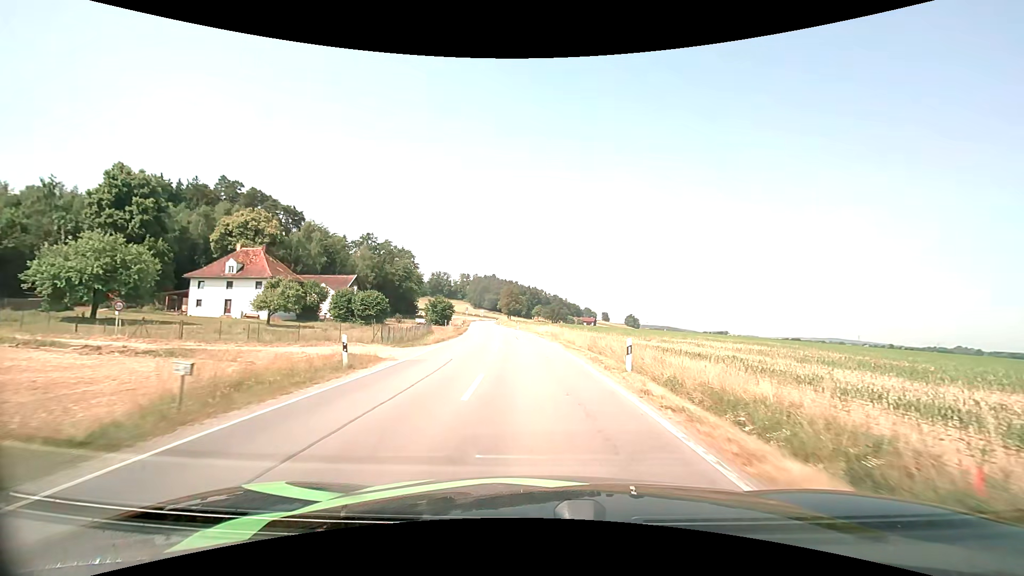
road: secondary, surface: asphalt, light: Day
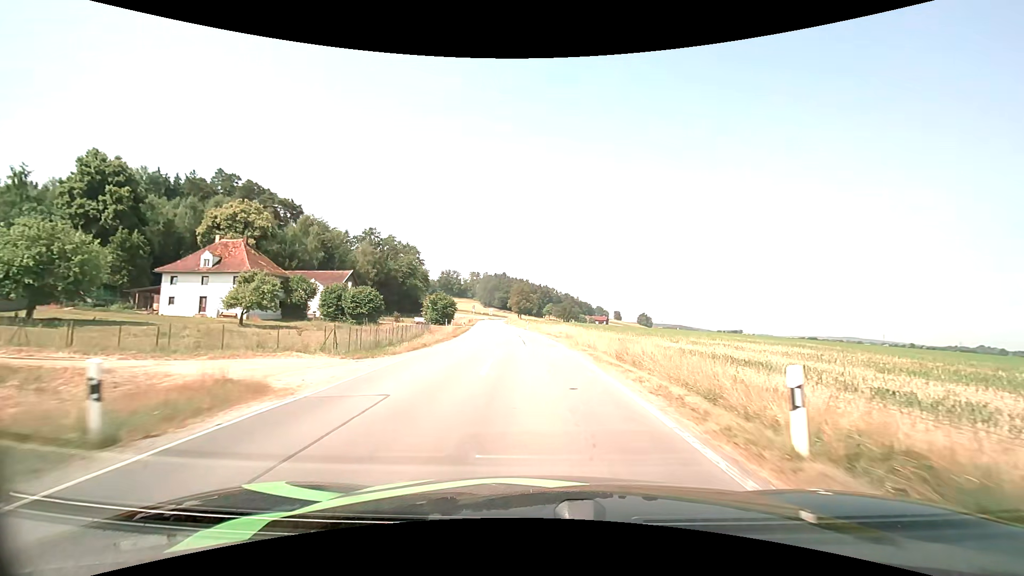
(-0.1, +8.5) m; -1°
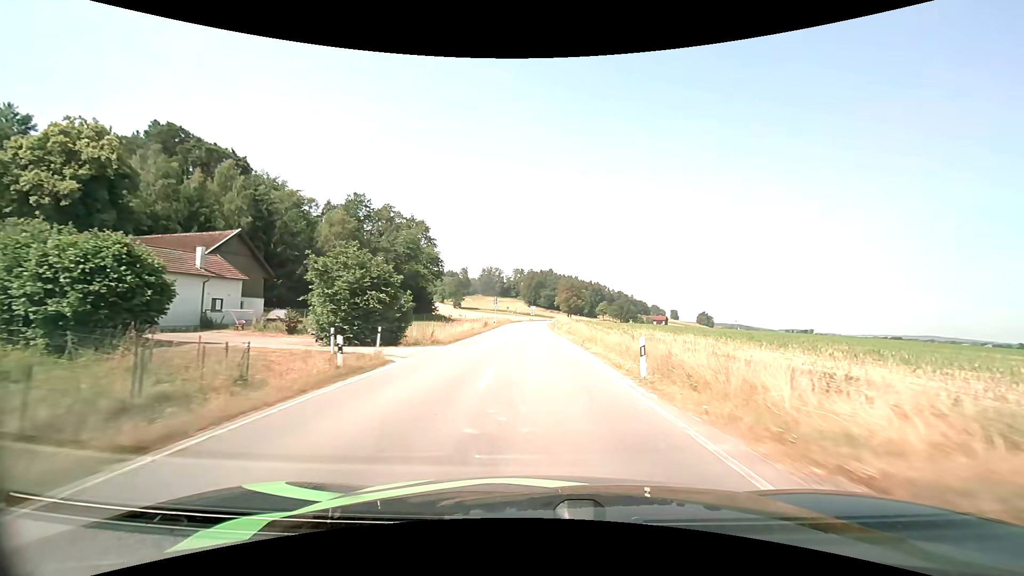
(-2.4, +48.5) m; -6°
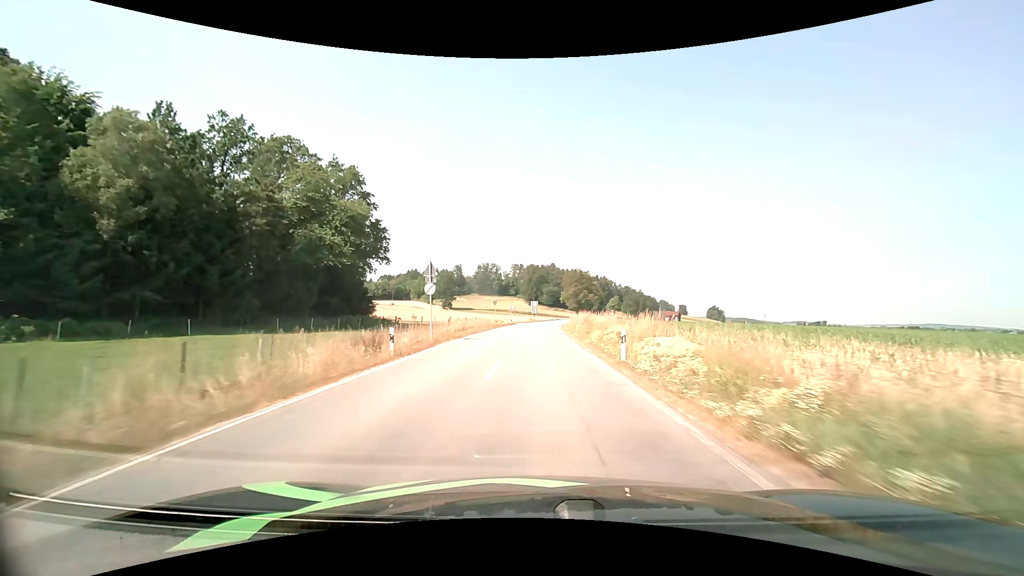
(-0.4, +45.0) m; 0°
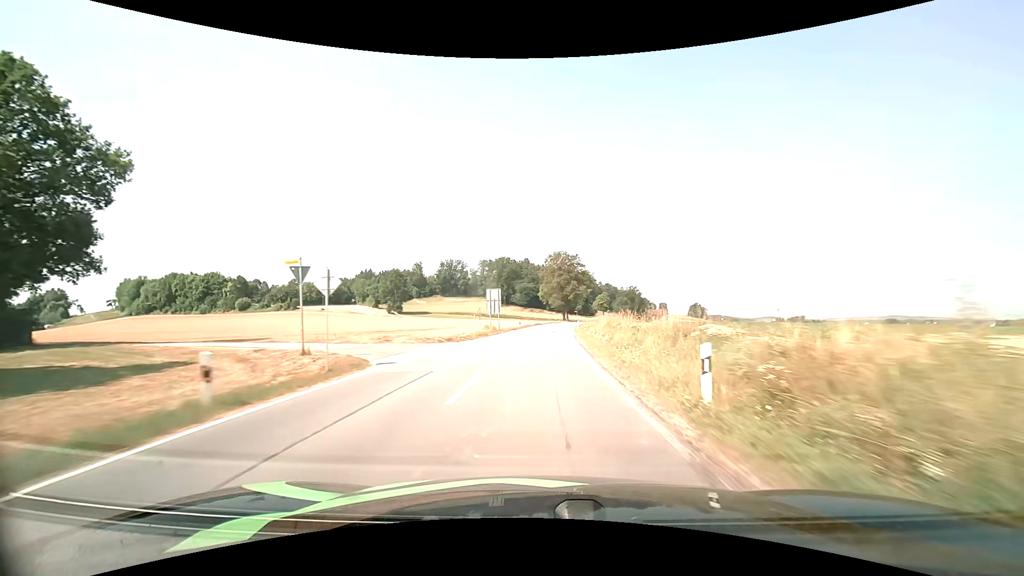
(+0.9, +60.0) m; +3°
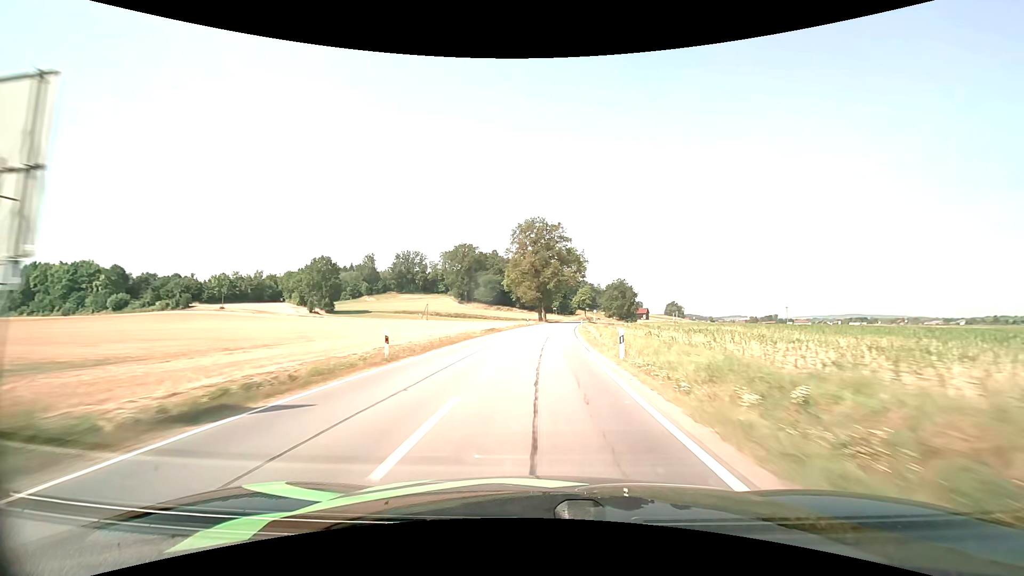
(+1.6, +49.1) m; +3°
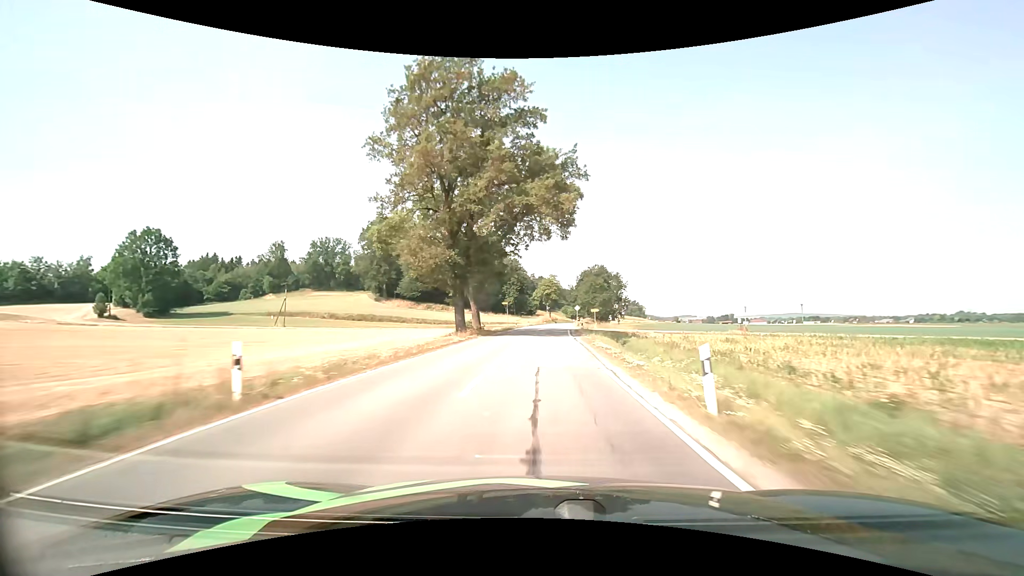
(+2.7, +62.4) m; +5°
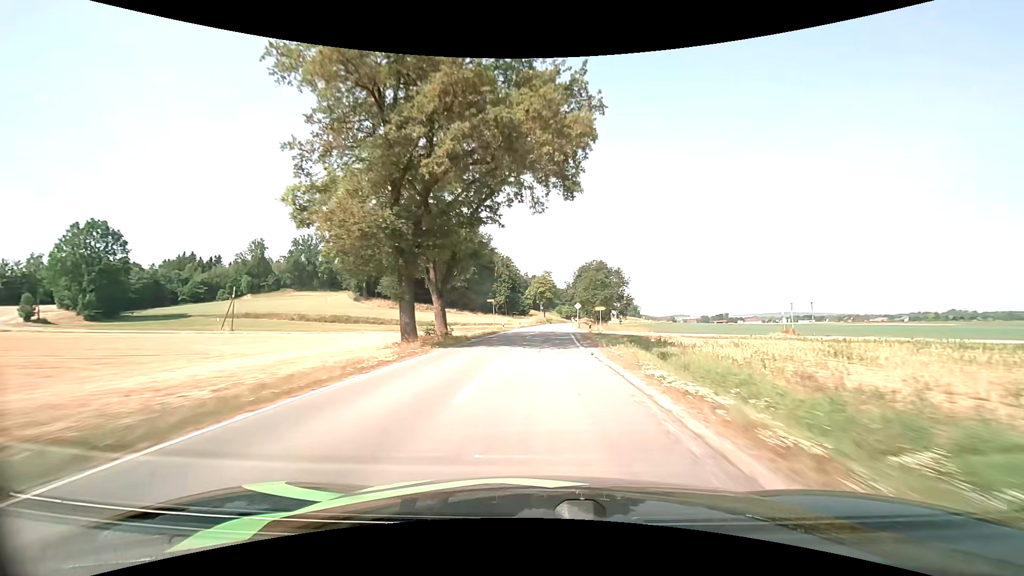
(+0.1, +12.9) m; +1°
(0, +10) (0, +20) (0, +30) (+1, +40) (+1, +50) (+2, +60) (+2, +70) (+3, +80) (+4, +90) (+4, +100) m
